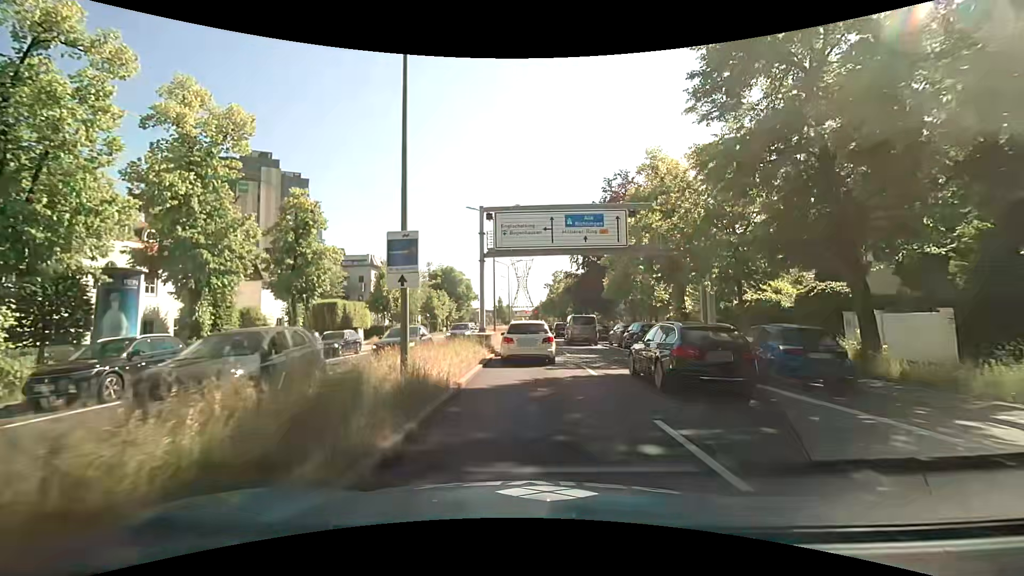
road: primary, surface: asphalt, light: Day
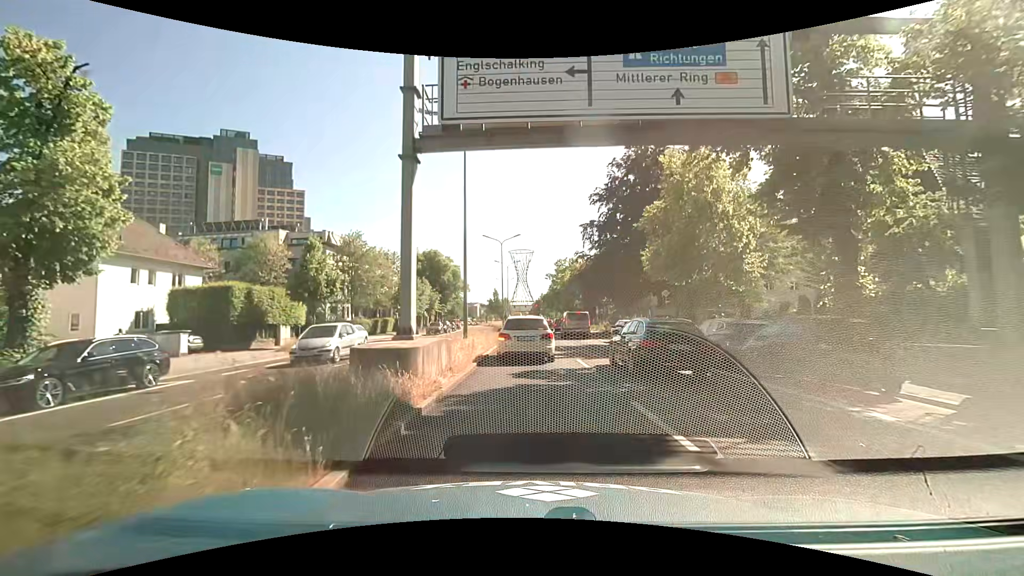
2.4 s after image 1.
(+0.5, +16.9) m; +2°
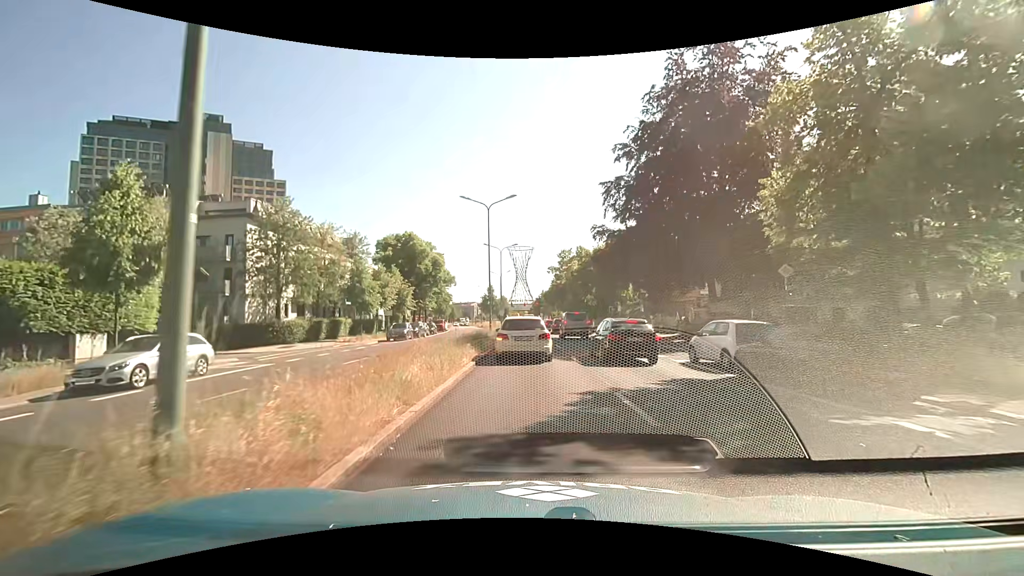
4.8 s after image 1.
(-0.1, +16.8) m; 0°
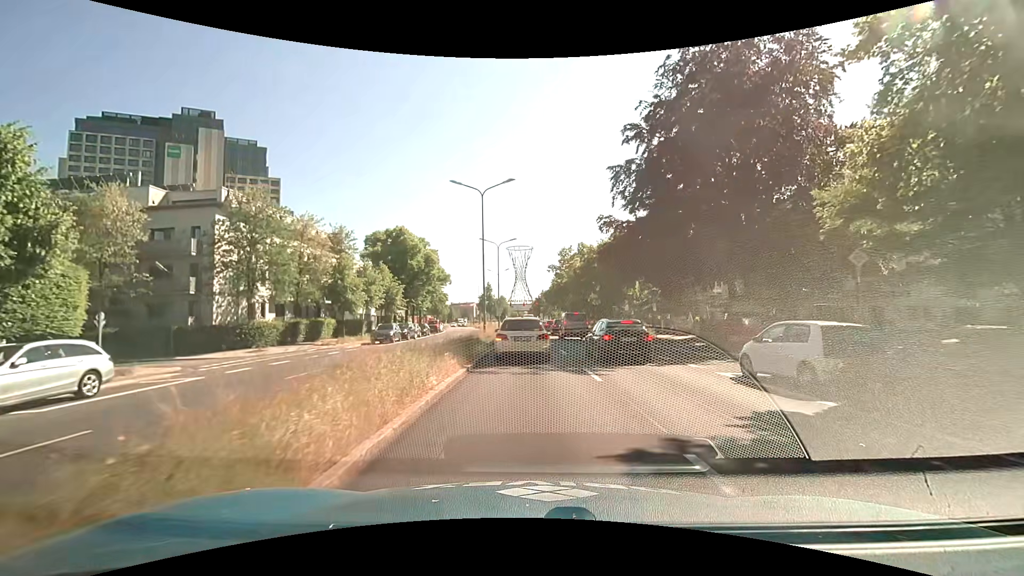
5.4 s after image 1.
(0.0, +4.3) m; 0°
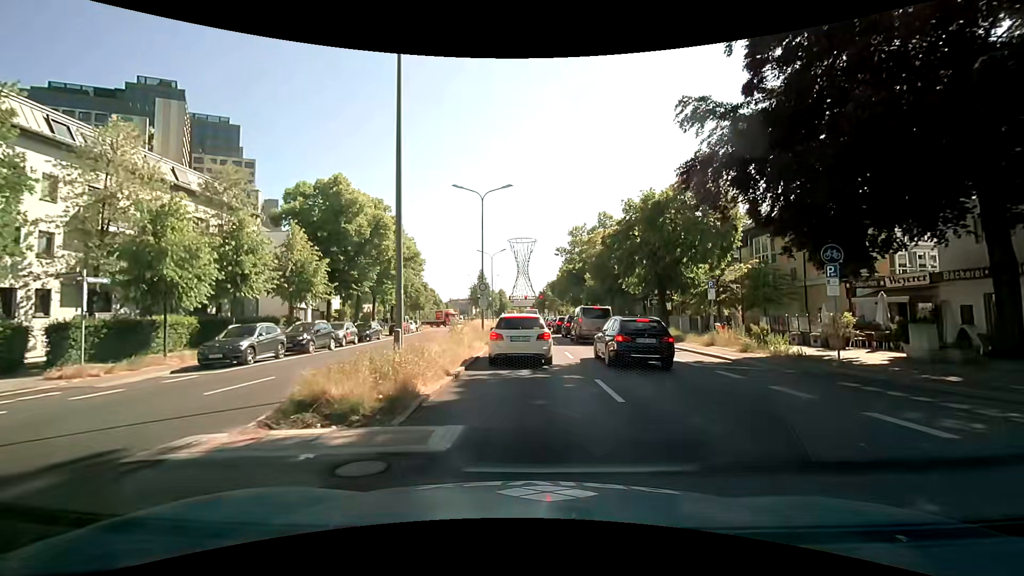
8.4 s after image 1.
(-0.1, +21.0) m; -1°
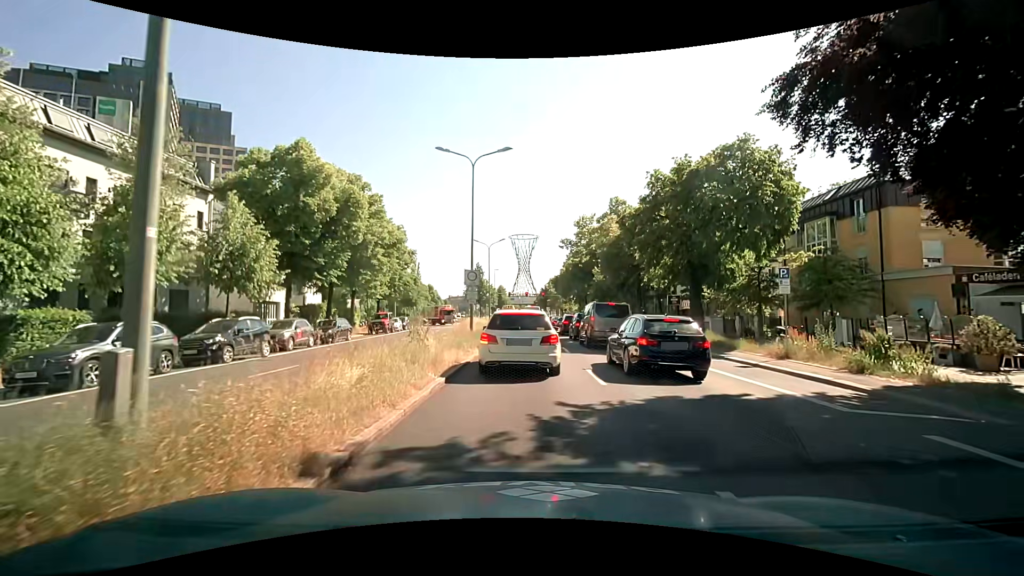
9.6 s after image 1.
(0.0, +6.9) m; 0°
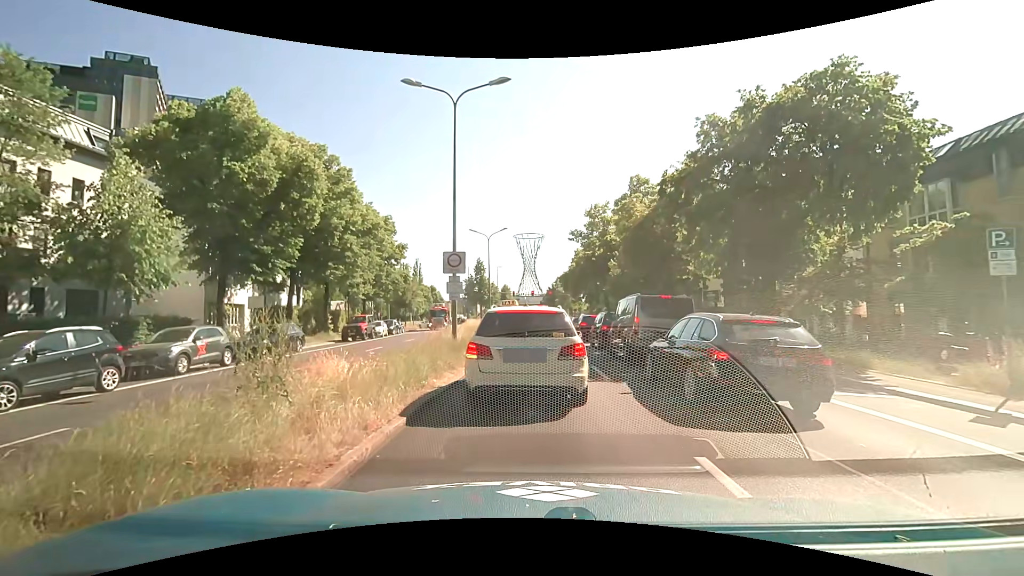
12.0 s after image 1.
(0.0, +7.8) m; +1°
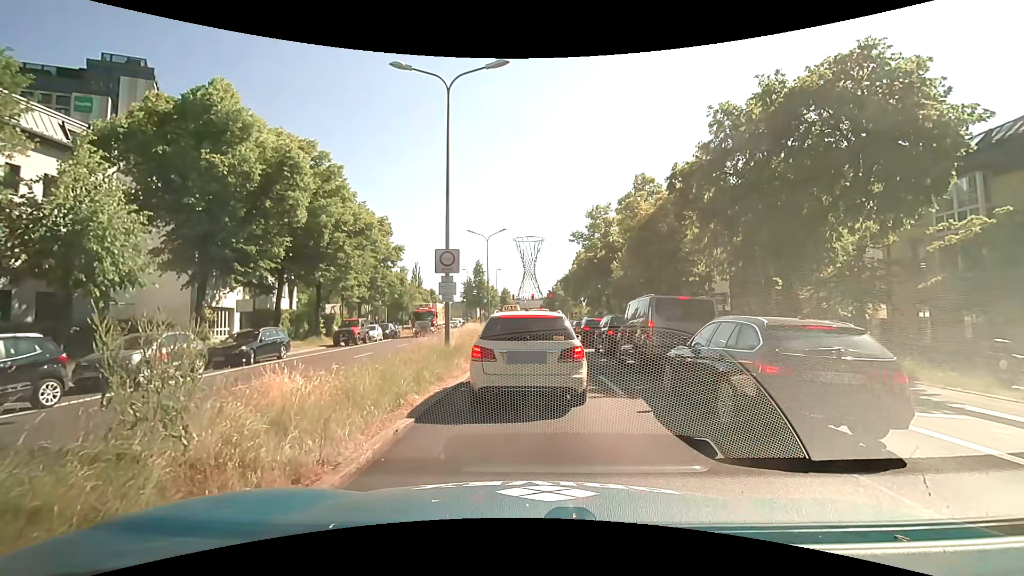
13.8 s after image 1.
(0.0, +1.6) m; 0°
